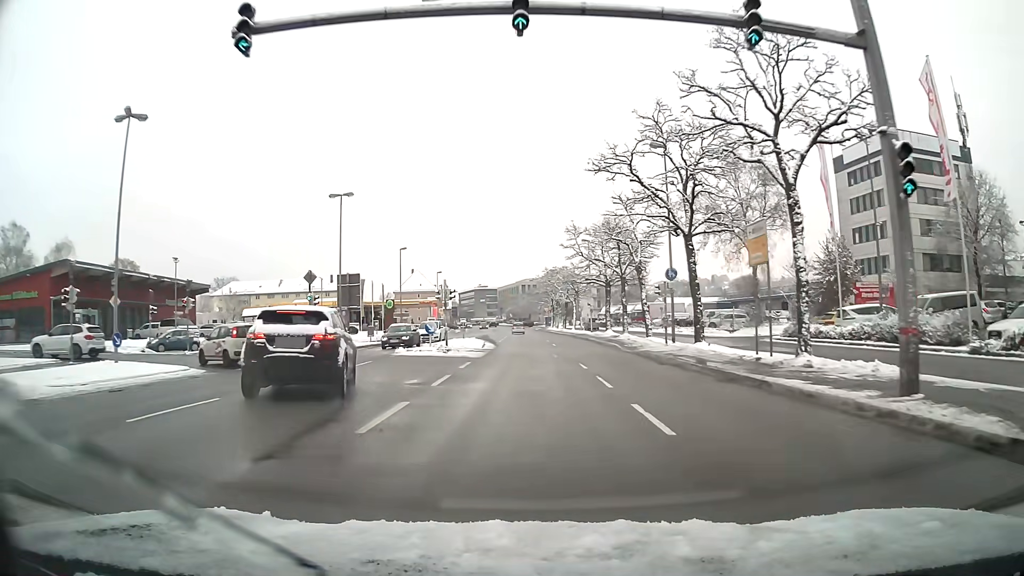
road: primary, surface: asphalt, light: Day
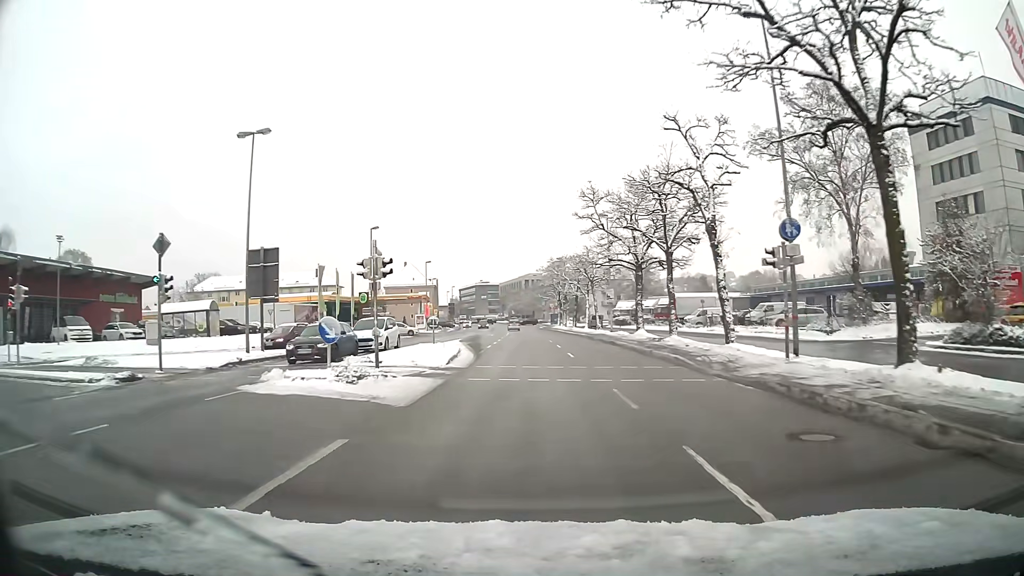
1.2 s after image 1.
(0.0, +15.9) m; 0°
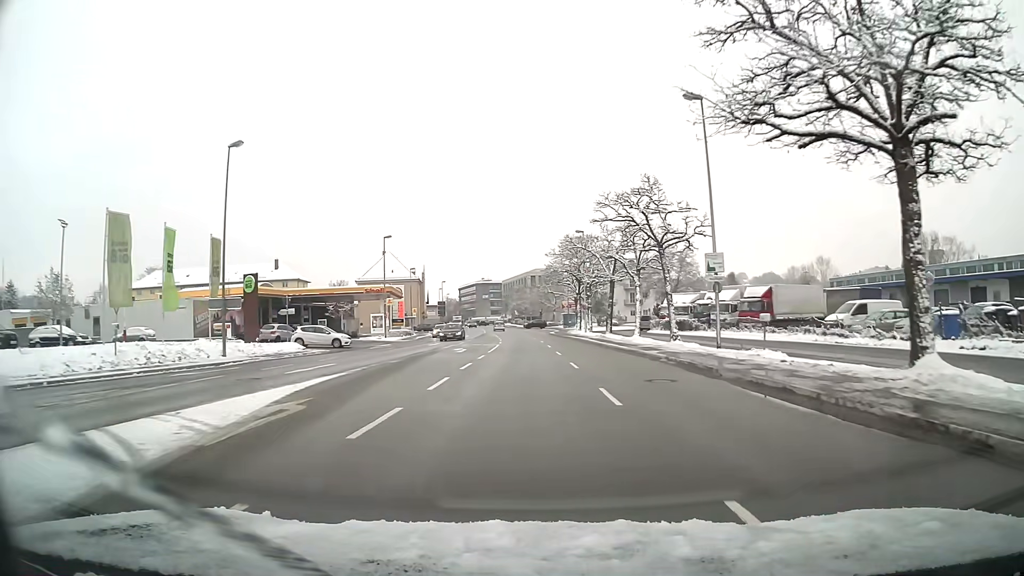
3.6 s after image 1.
(-0.2, +32.2) m; 0°
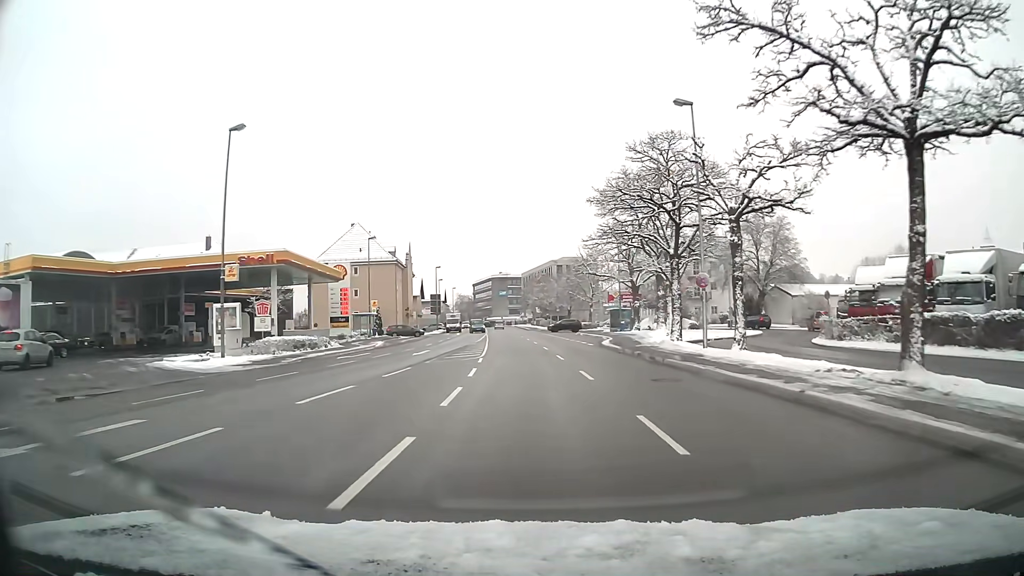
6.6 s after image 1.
(-0.9, +40.4) m; -2°
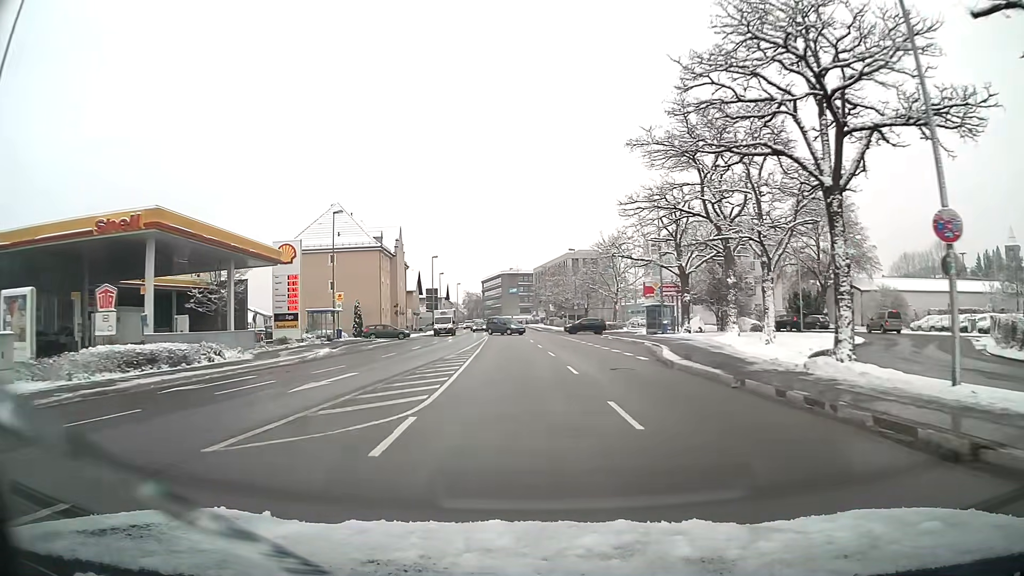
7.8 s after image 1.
(-0.2, +16.2) m; -1°
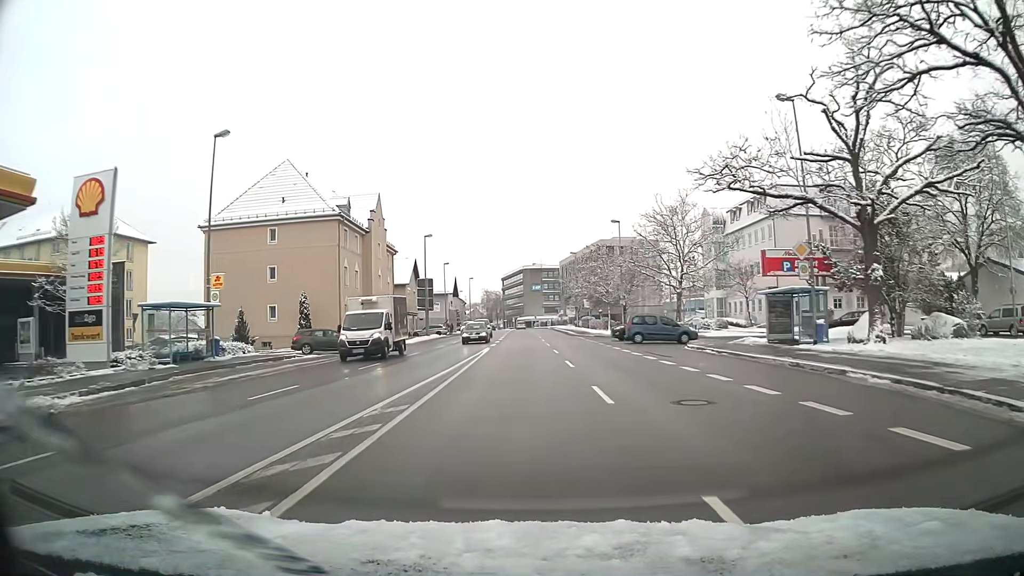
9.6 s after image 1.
(-0.4, +24.5) m; -2°
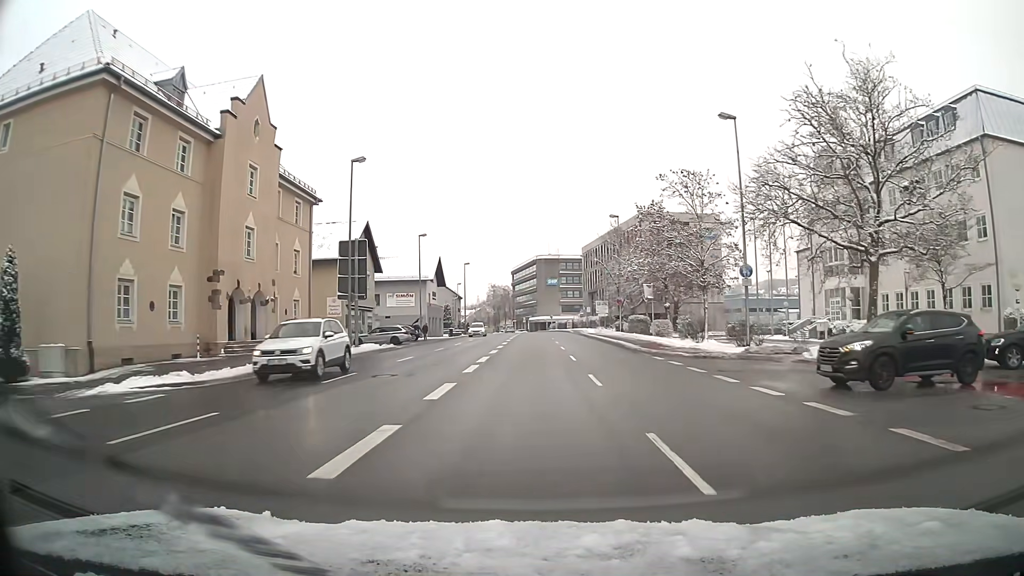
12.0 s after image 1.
(-0.4, +33.0) m; -1°
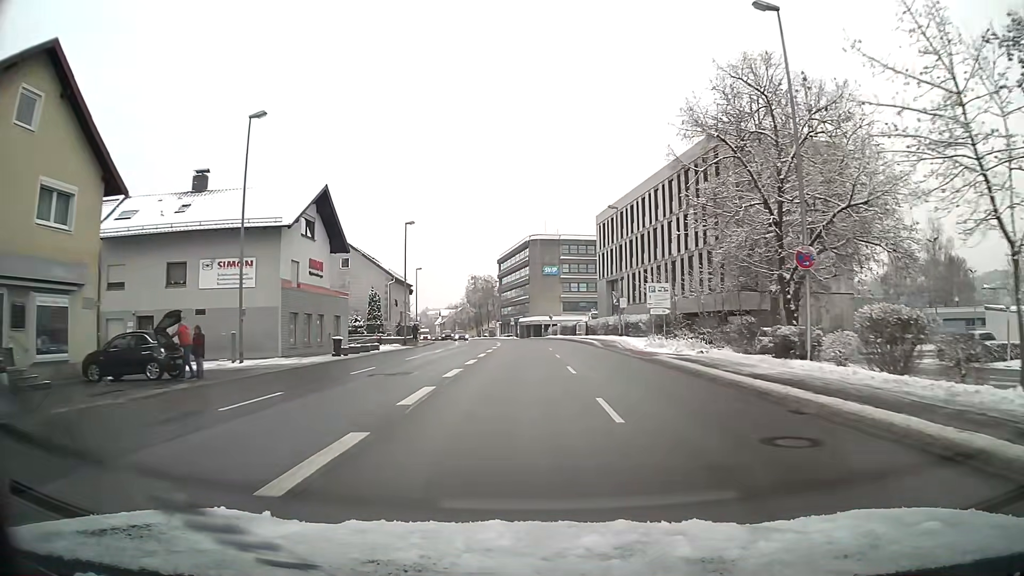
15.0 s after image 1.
(+0.1, +41.4) m; +1°
